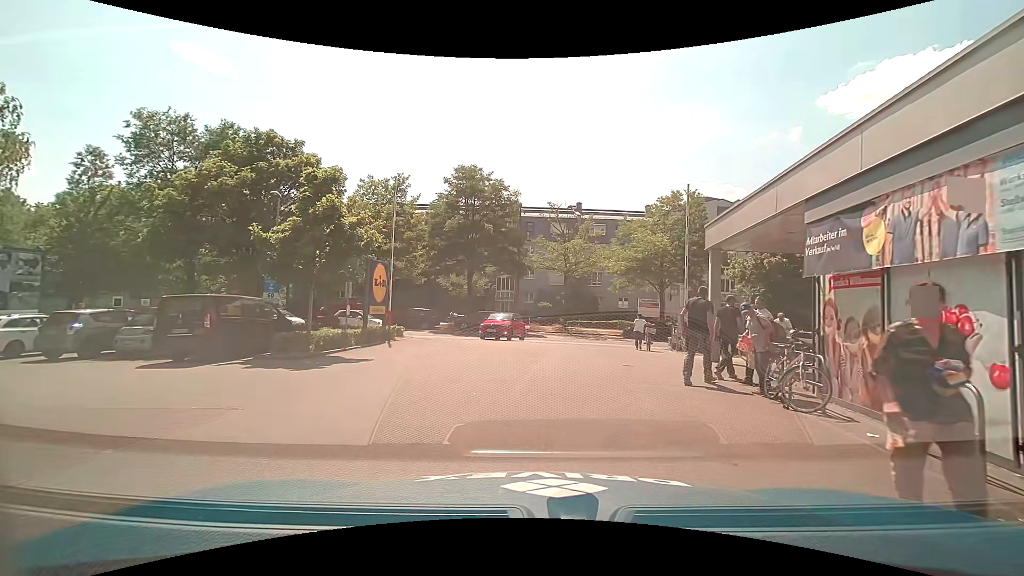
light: Day
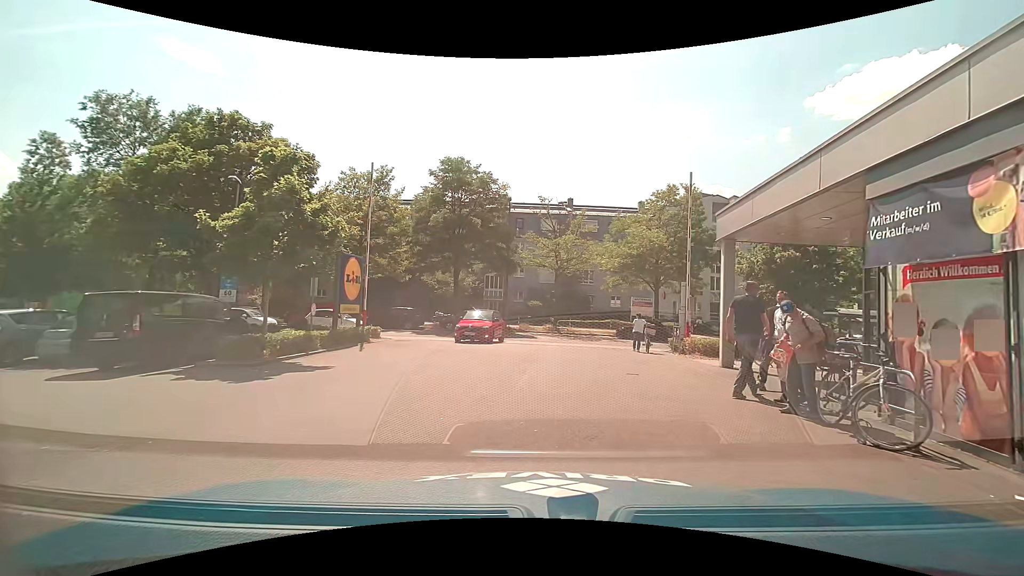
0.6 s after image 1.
(0.0, +2.0) m; 0°
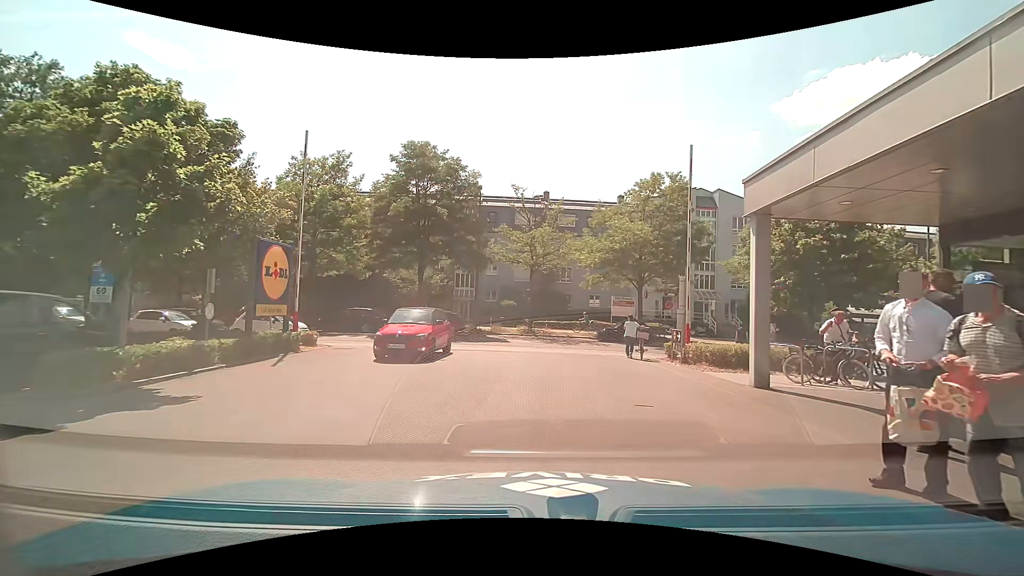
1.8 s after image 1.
(+0.2, +3.8) m; +4°
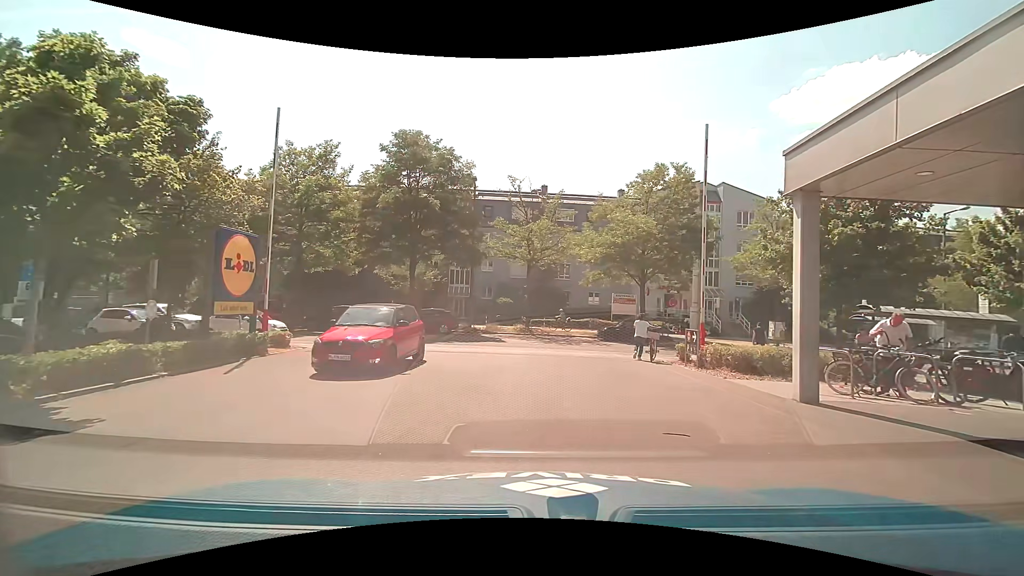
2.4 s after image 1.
(0.0, +1.8) m; 0°
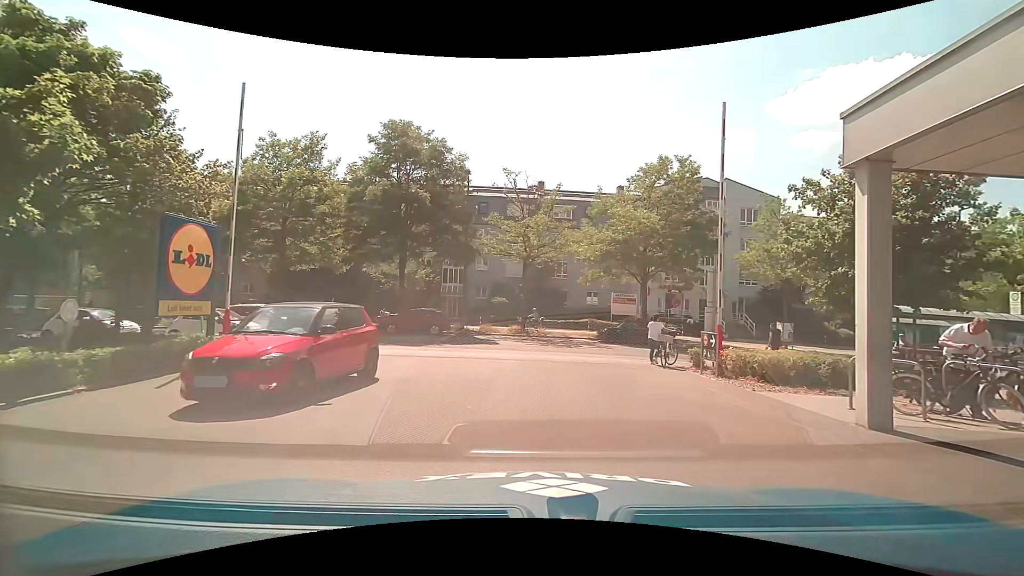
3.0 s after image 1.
(0.0, +1.8) m; 0°
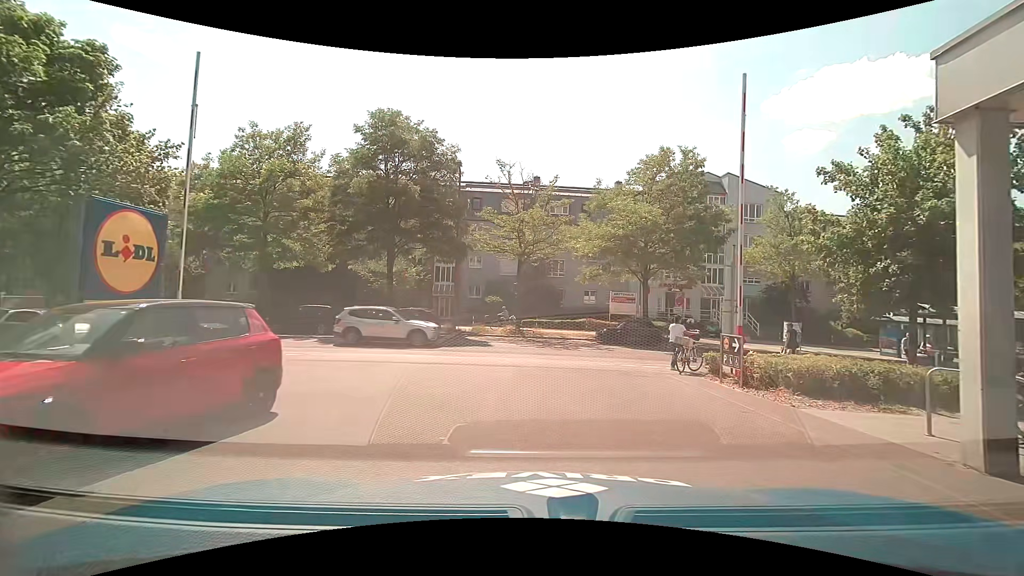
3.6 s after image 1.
(0.0, +1.7) m; +1°
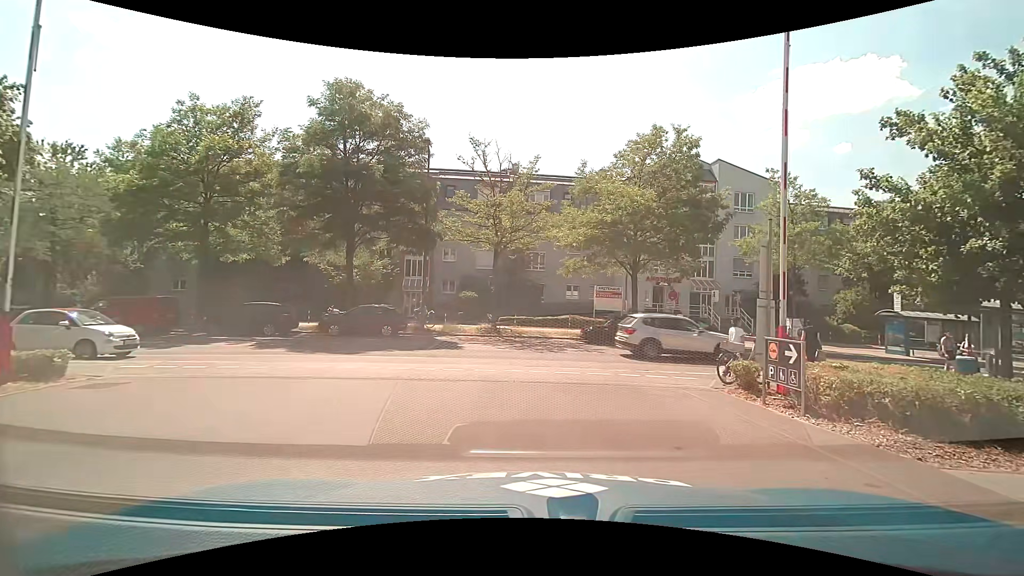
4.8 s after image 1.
(0.0, +3.3) m; +2°
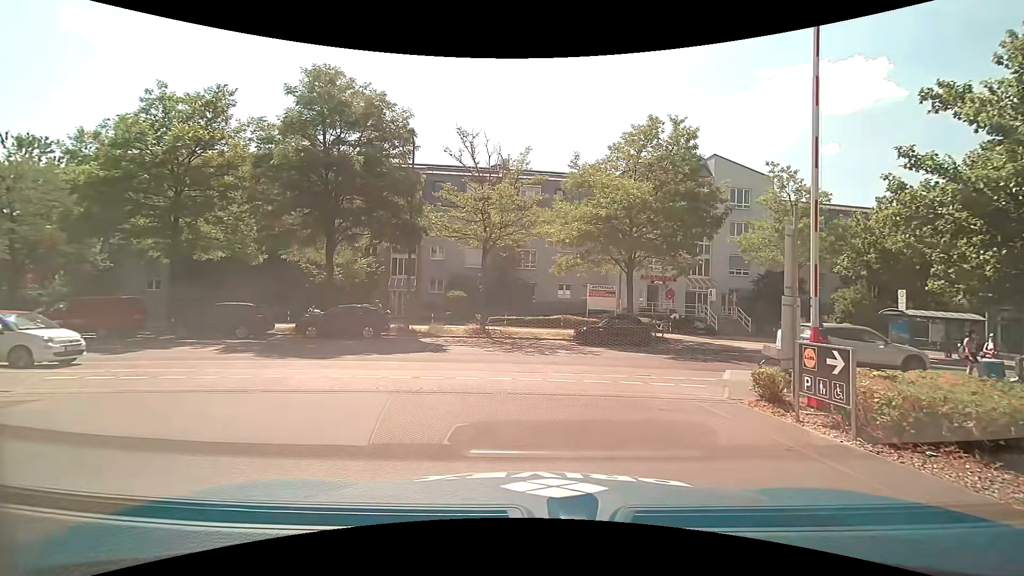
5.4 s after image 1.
(0.0, +1.4) m; +2°
